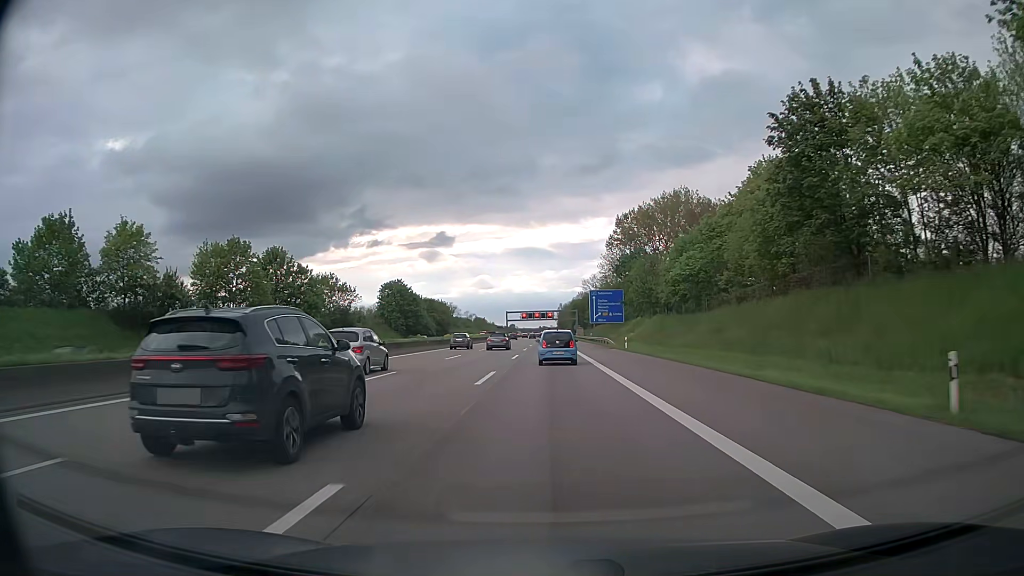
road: motorway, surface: asphalt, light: Day
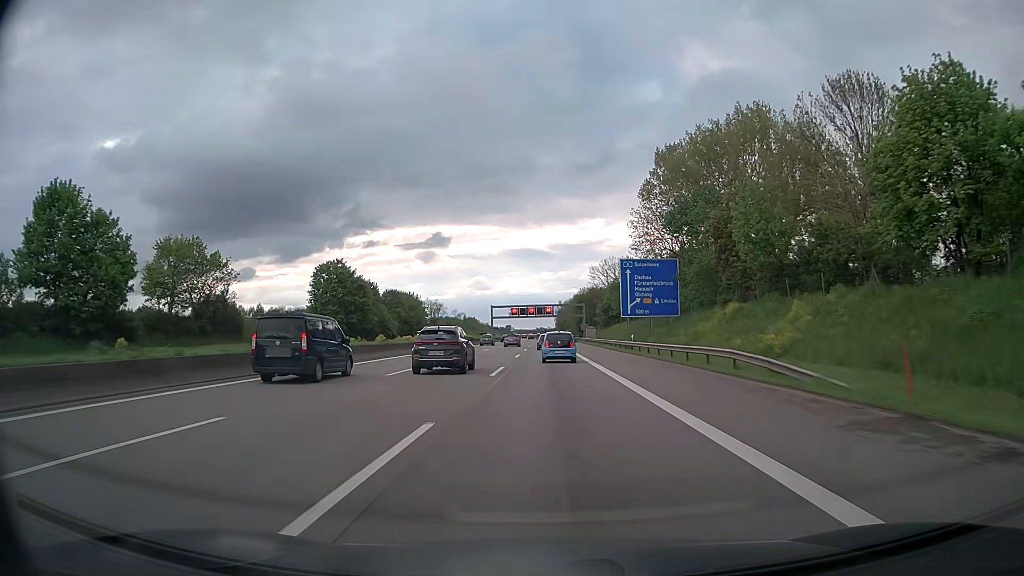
(0.0, +49.9) m; 0°
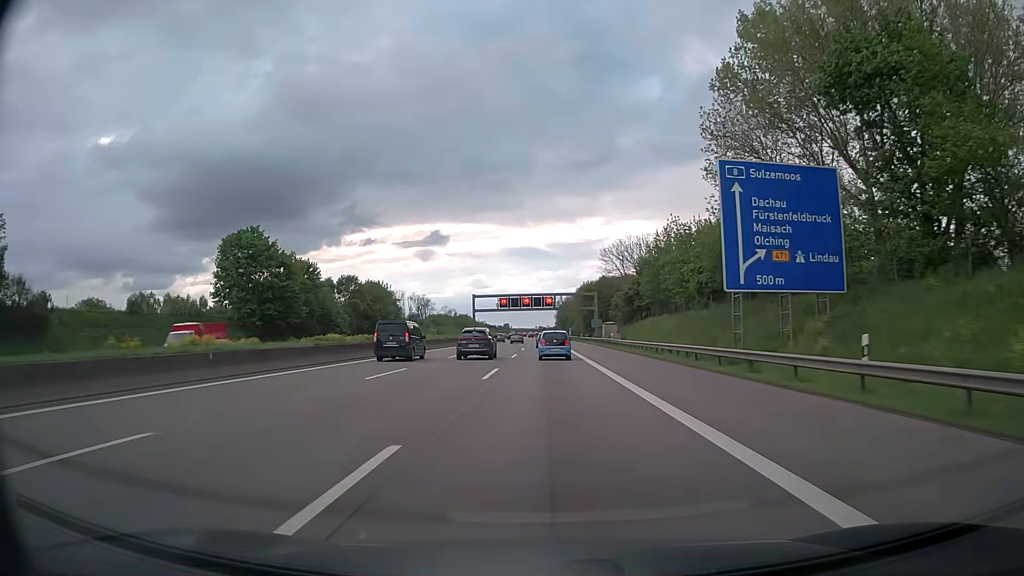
(0.0, +38.3) m; 0°
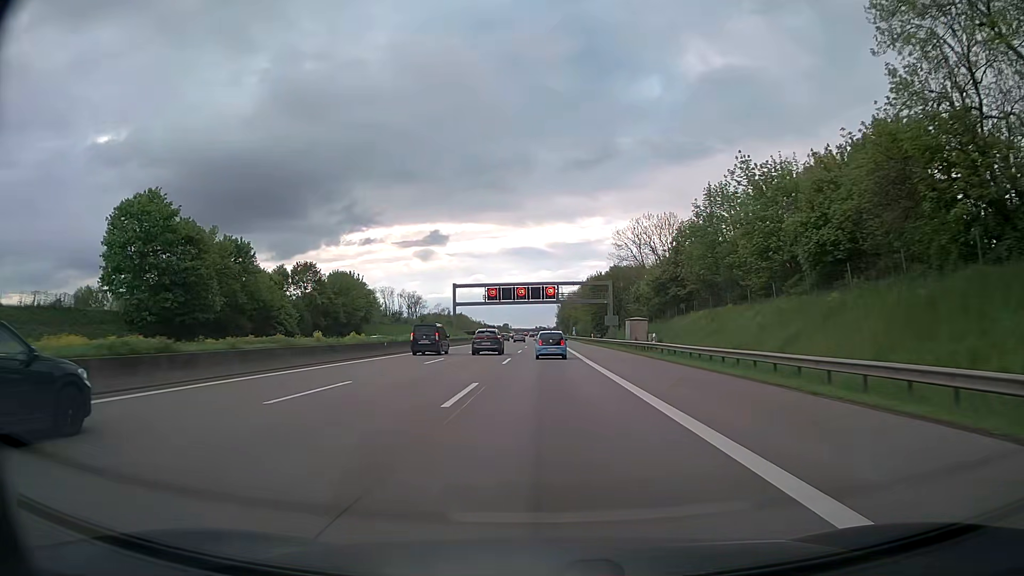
(0.0, +25.7) m; 0°
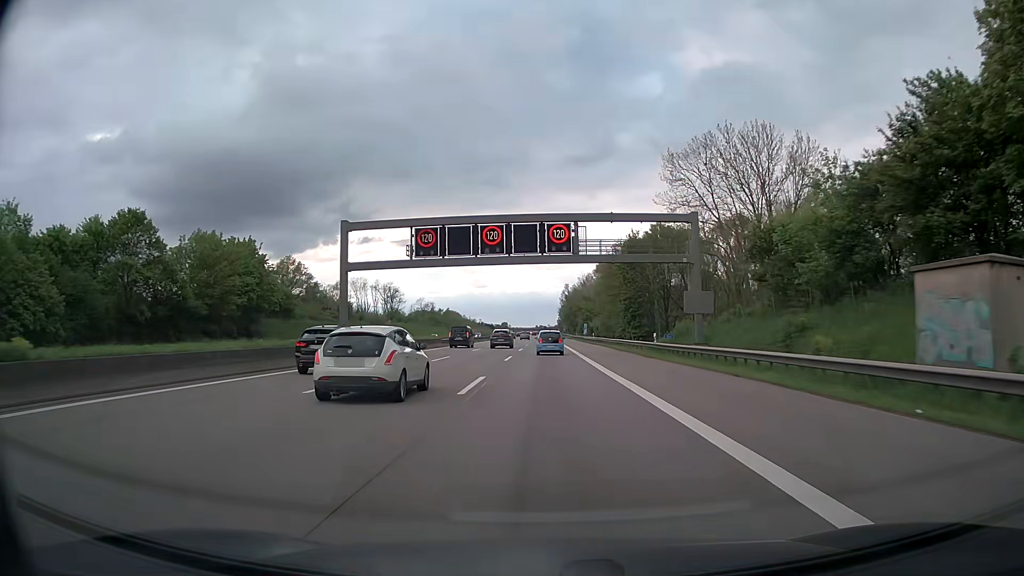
(+0.1, +51.8) m; 0°
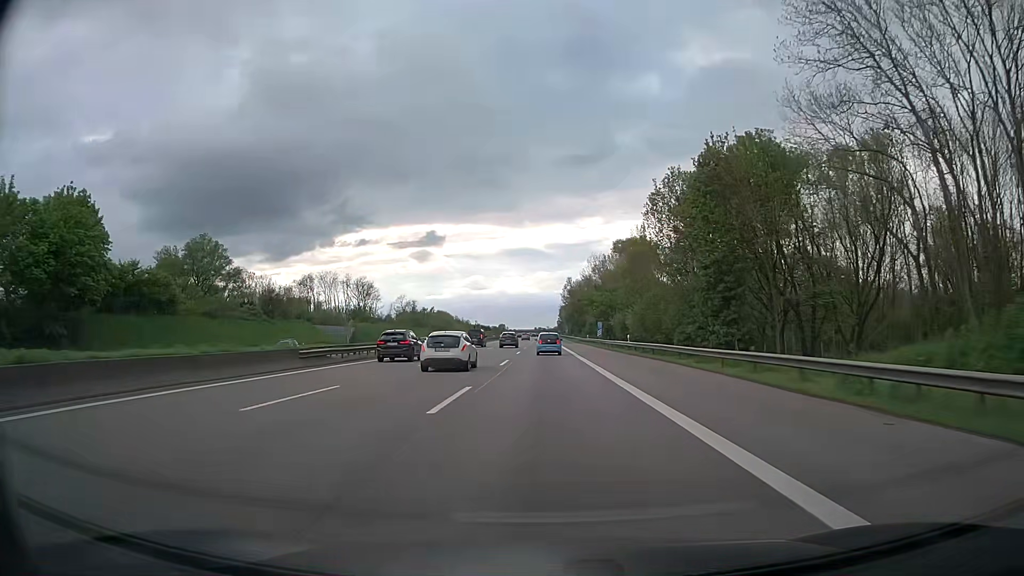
(+0.1, +39.3) m; 0°
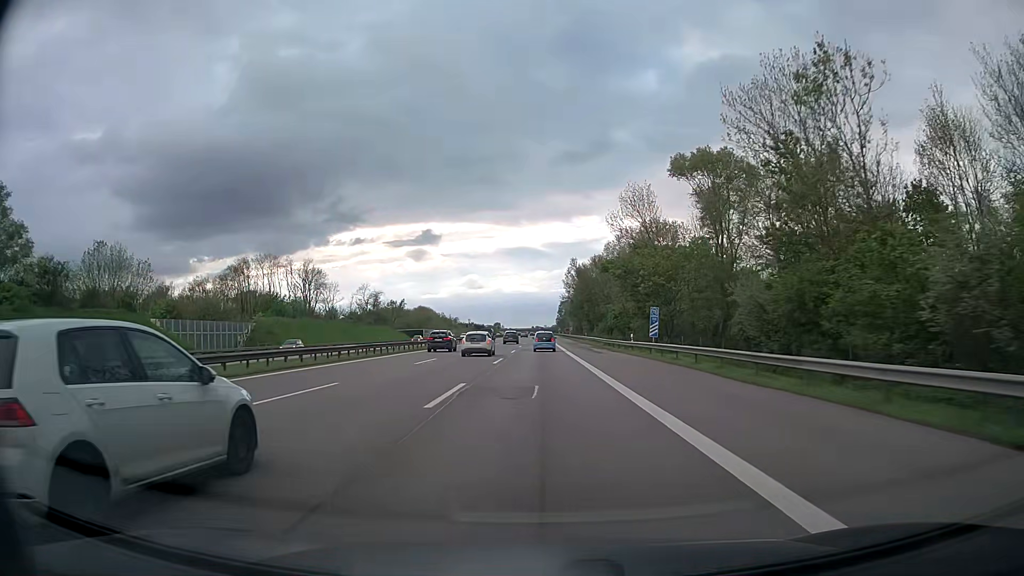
(-0.1, +53.3) m; 0°
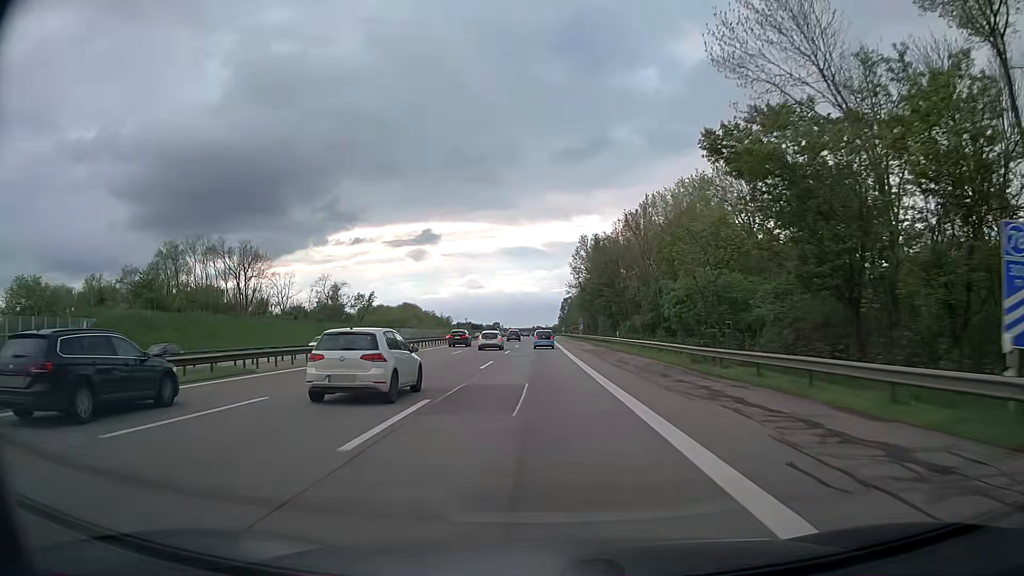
(+0.2, +40.7) m; 0°
(0, +10) (0, +20) (0, +30) (0, +40) (0, +50) (0, +60) (0, +70) (0, +80) (-1, +90) (-1, +100) m
